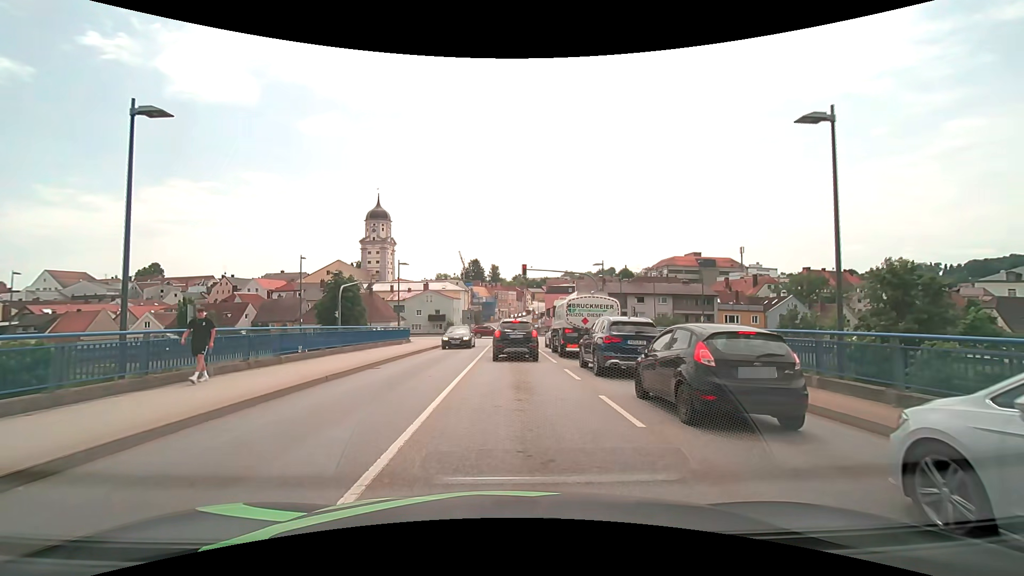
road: secondary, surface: asphalt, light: Day
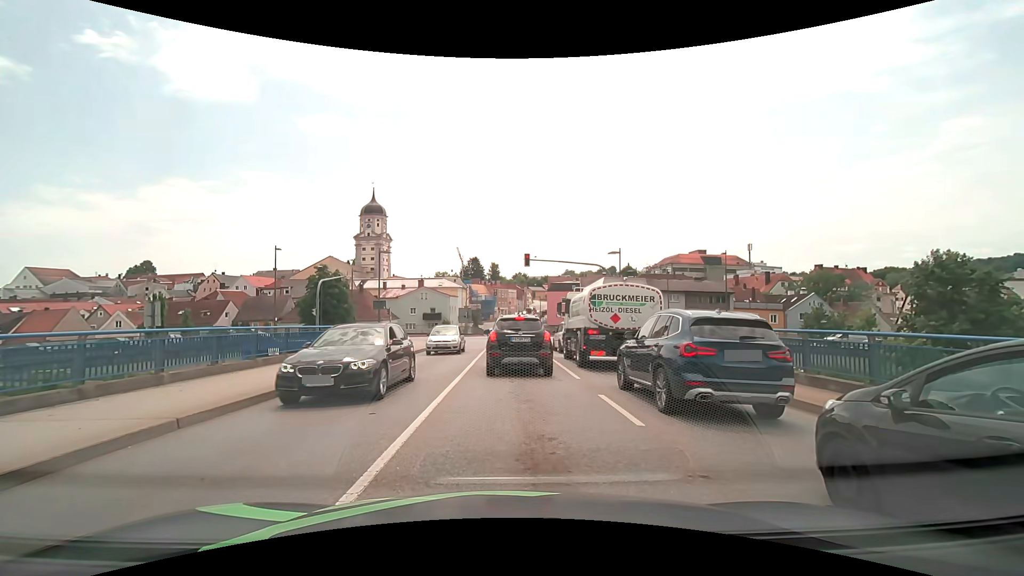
(0.0, +5.8) m; 0°
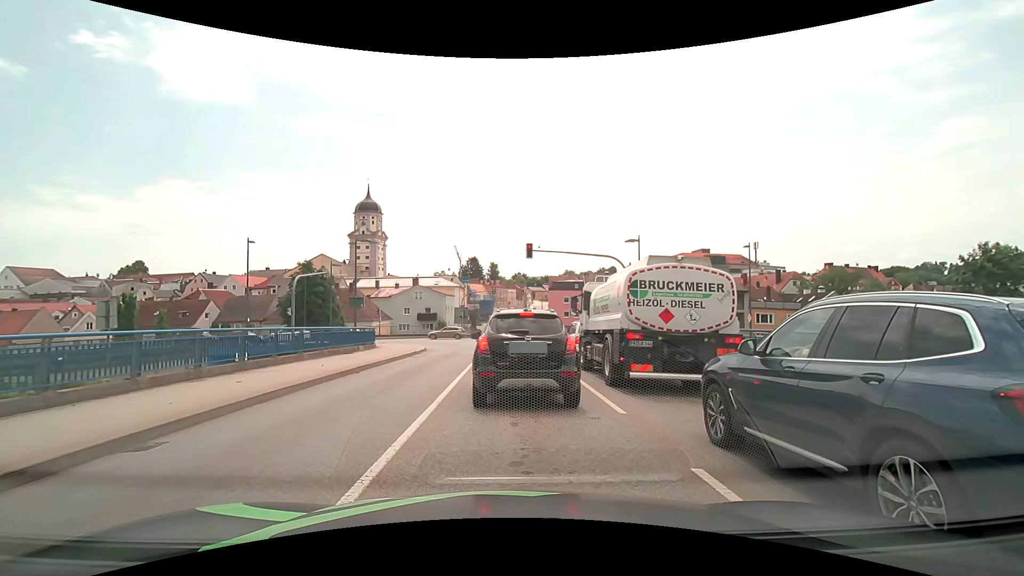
(0.0, +4.9) m; -1°
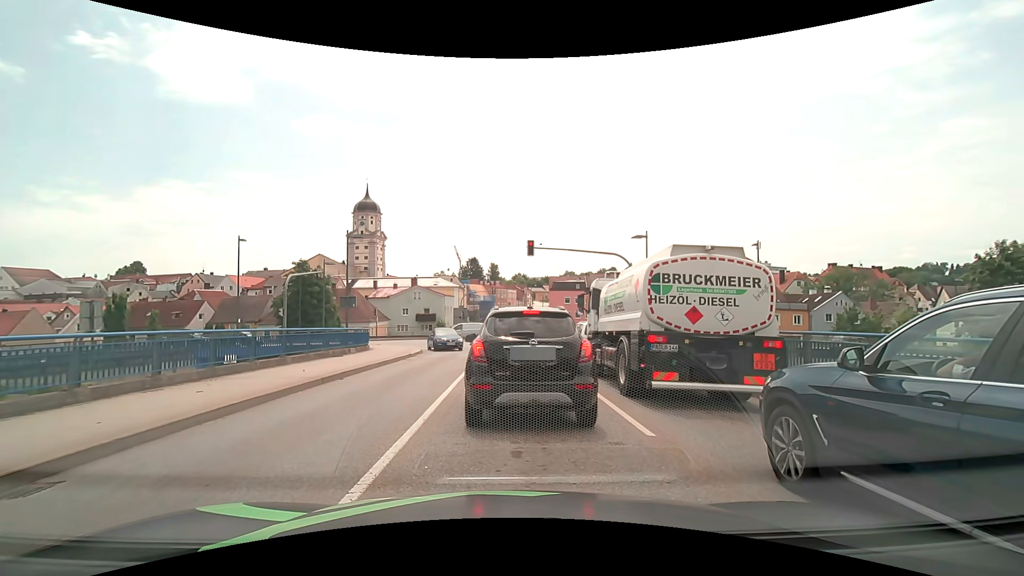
(0.0, +1.5) m; 0°
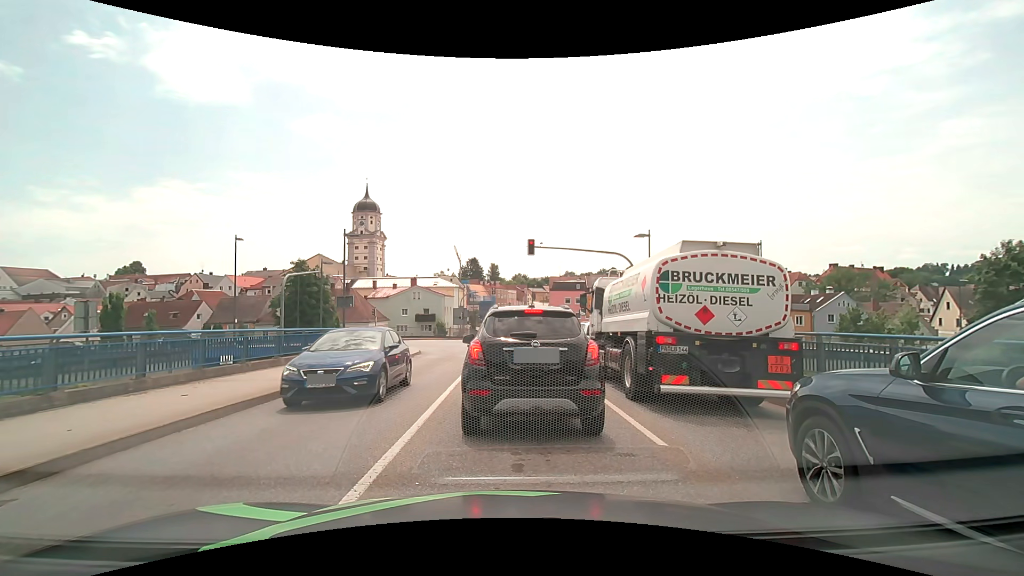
(0.0, +0.5) m; 0°
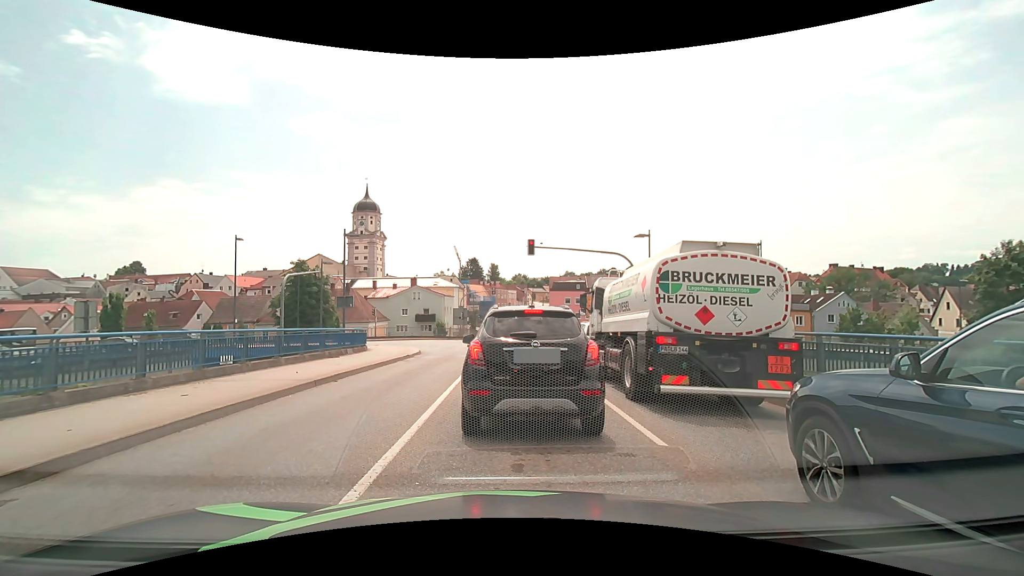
(0.0, +0.1) m; 0°
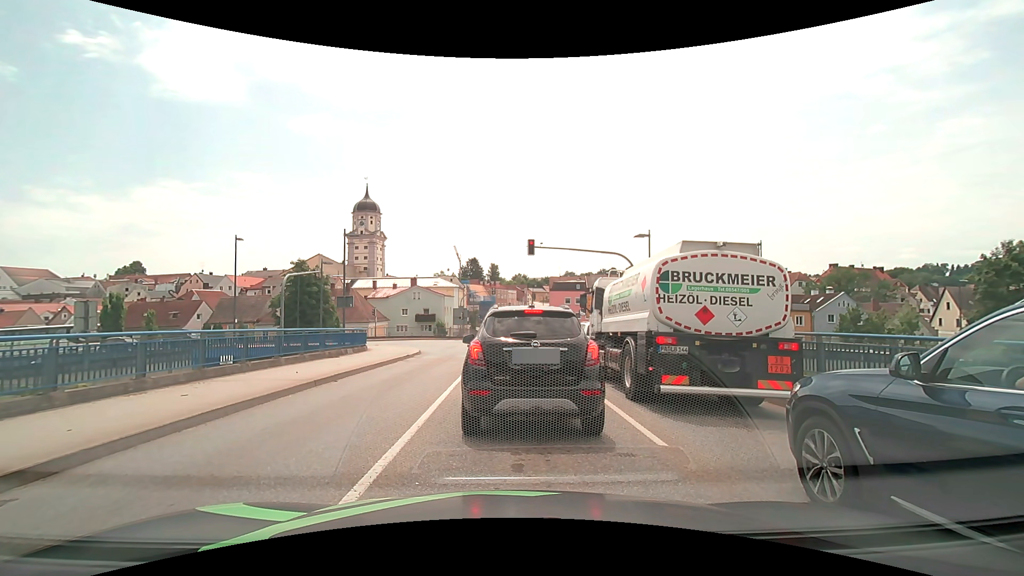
(0.0, 0.0) m; 0°
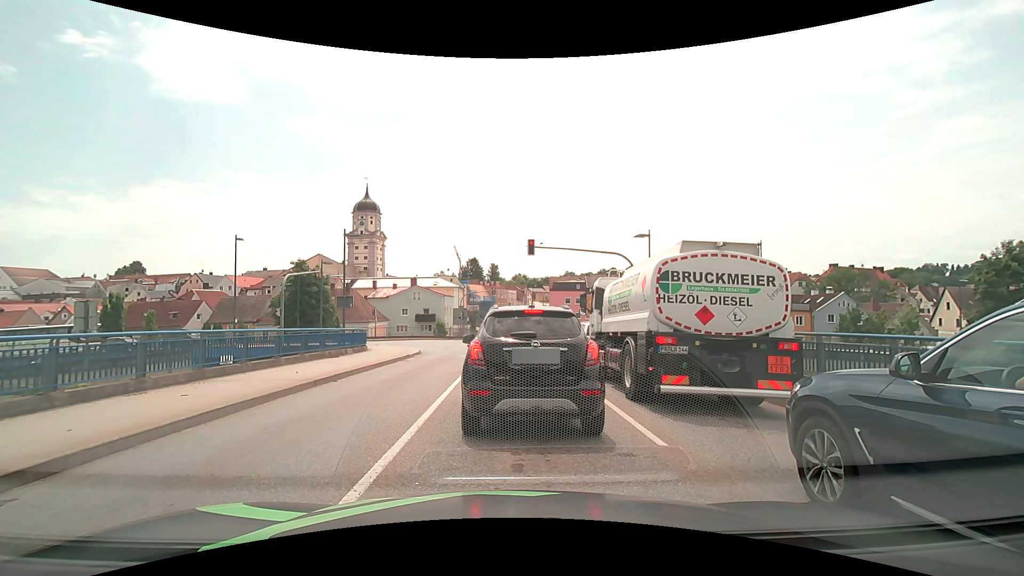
(0.0, 0.0) m; 0°
